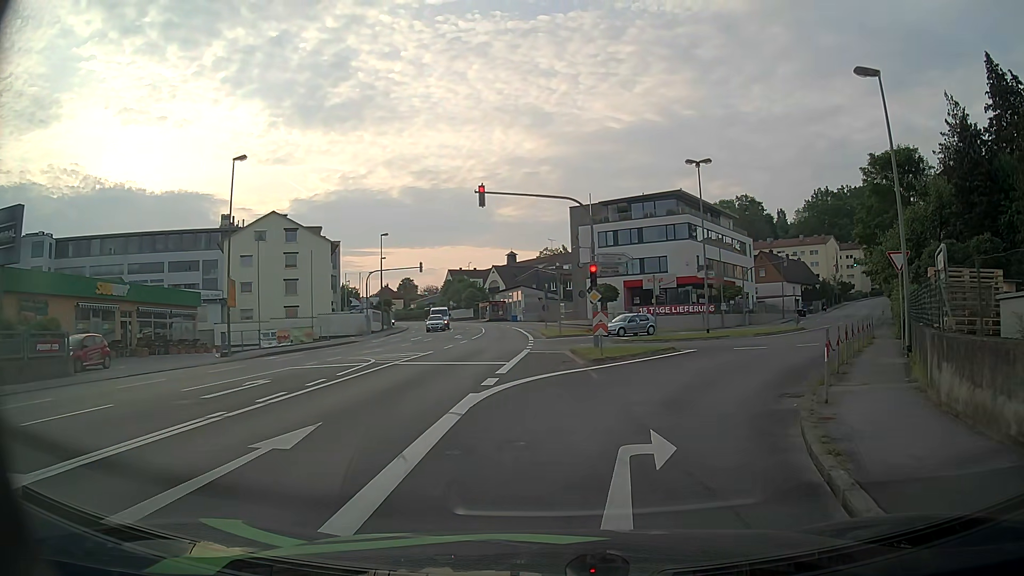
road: tertiary_link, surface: asphalt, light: Day
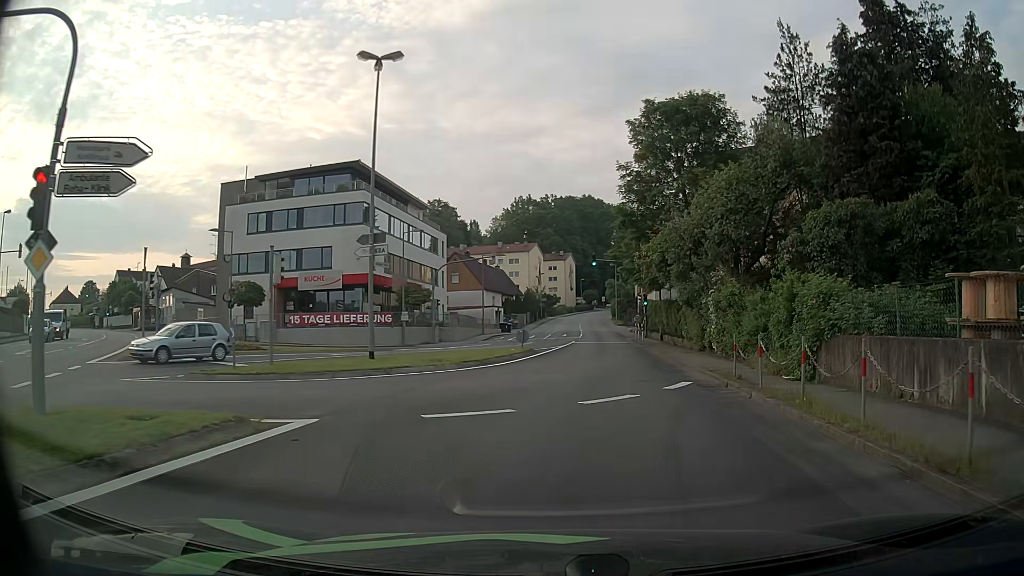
(+3.9, +17.6) m; +26°
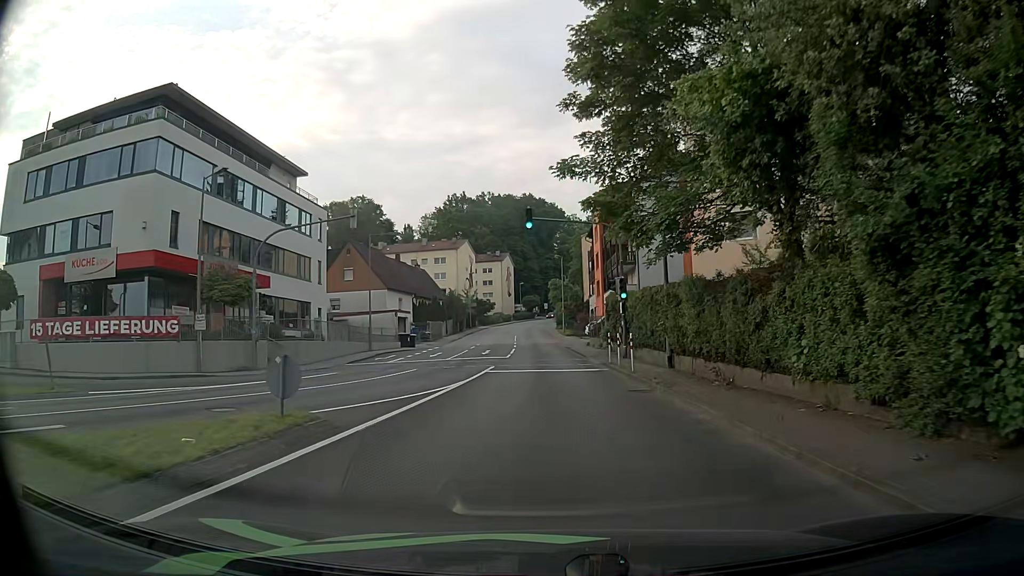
(+1.6, +21.7) m; +4°
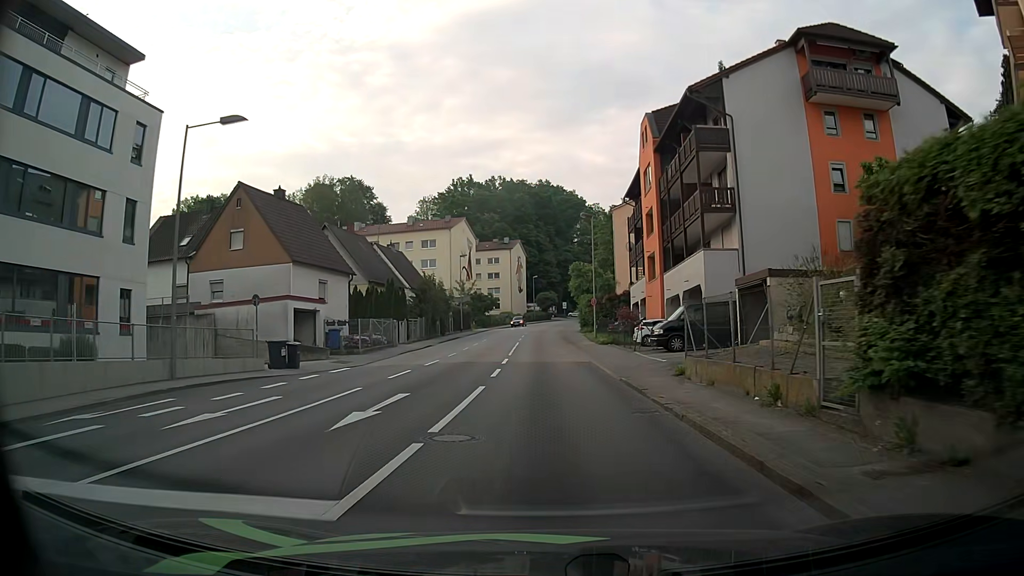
(+0.2, +26.8) m; 0°
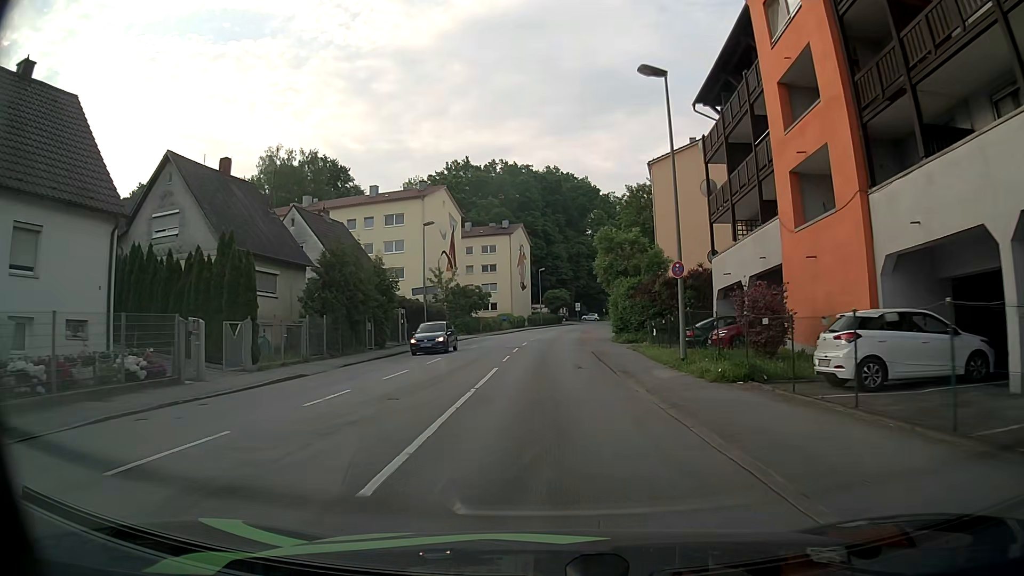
(-0.2, +25.5) m; -2°
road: tertiary
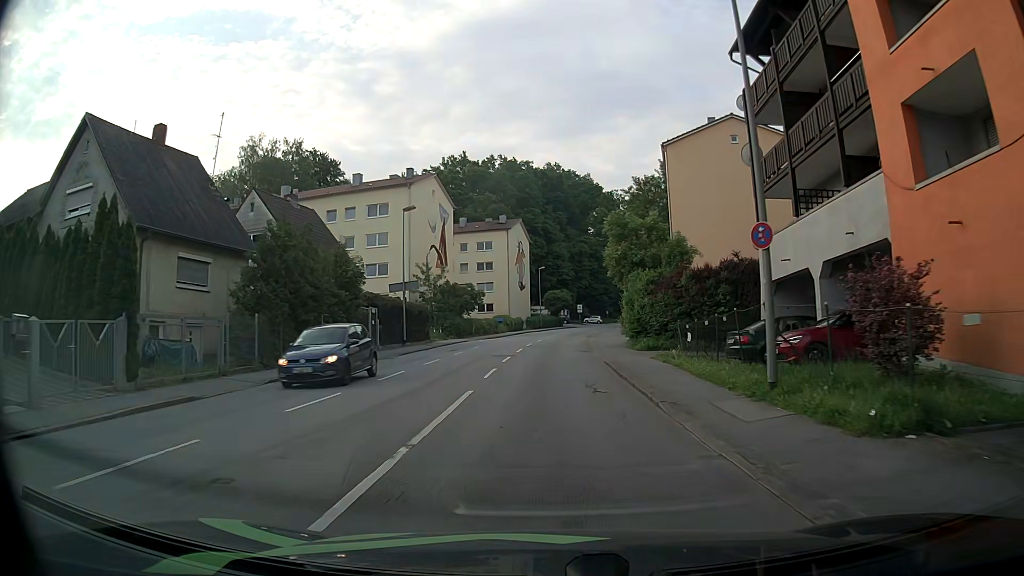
(+0.1, +6.9) m; +1°
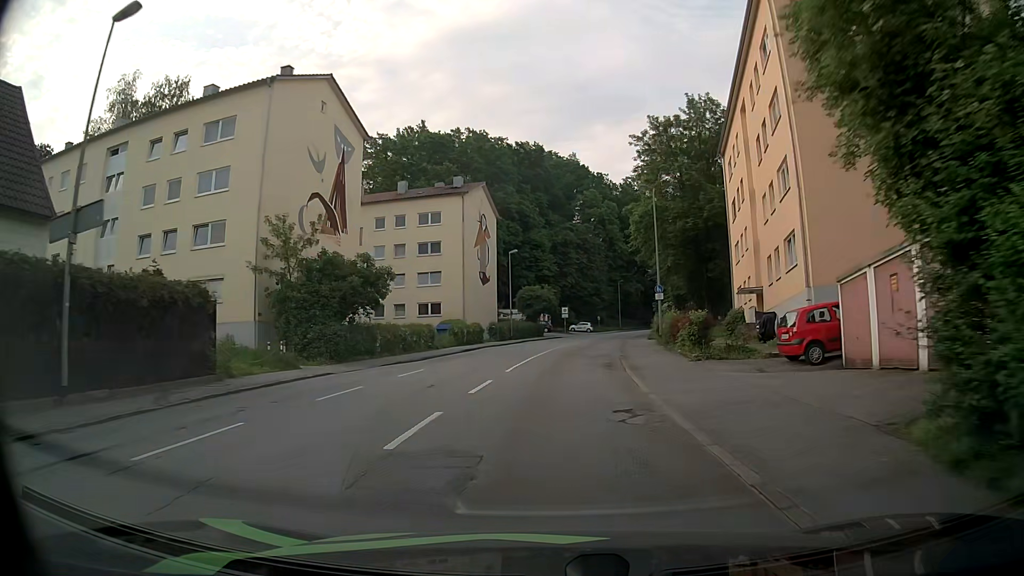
(+0.1, +28.2) m; +1°
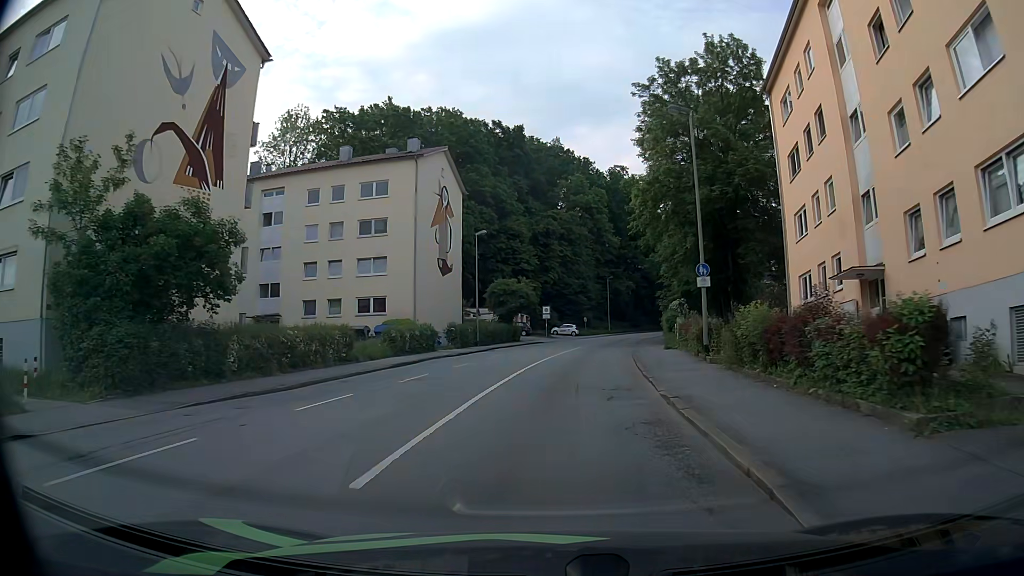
(+0.3, +13.6) m; +2°
(0, +10) (+1, +20) (+2, +30) (+3, +40) (+5, +50) (+6, +60) (+9, +69) (+12, +79) (+15, +88) (+18, +98) m
